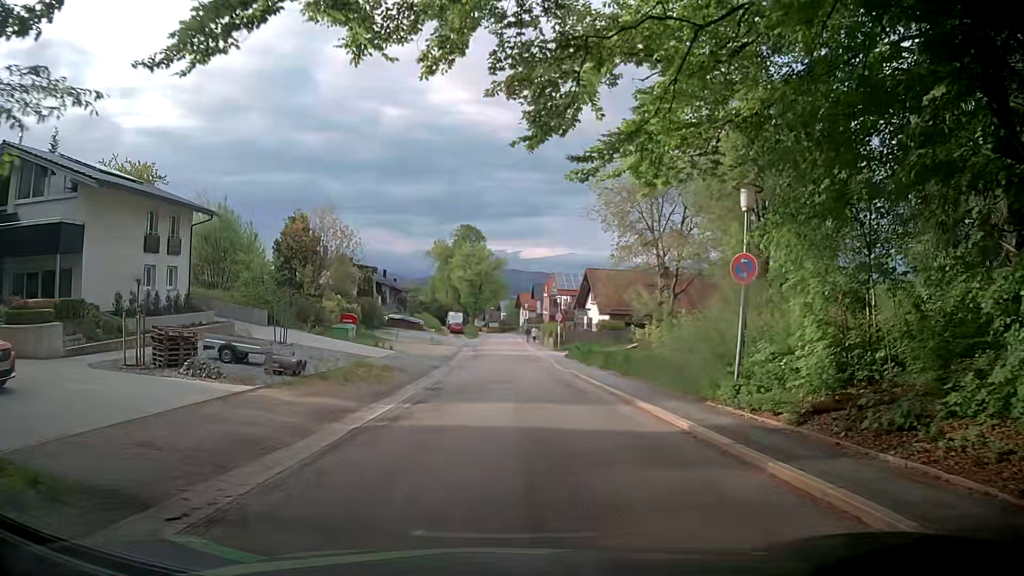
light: Day
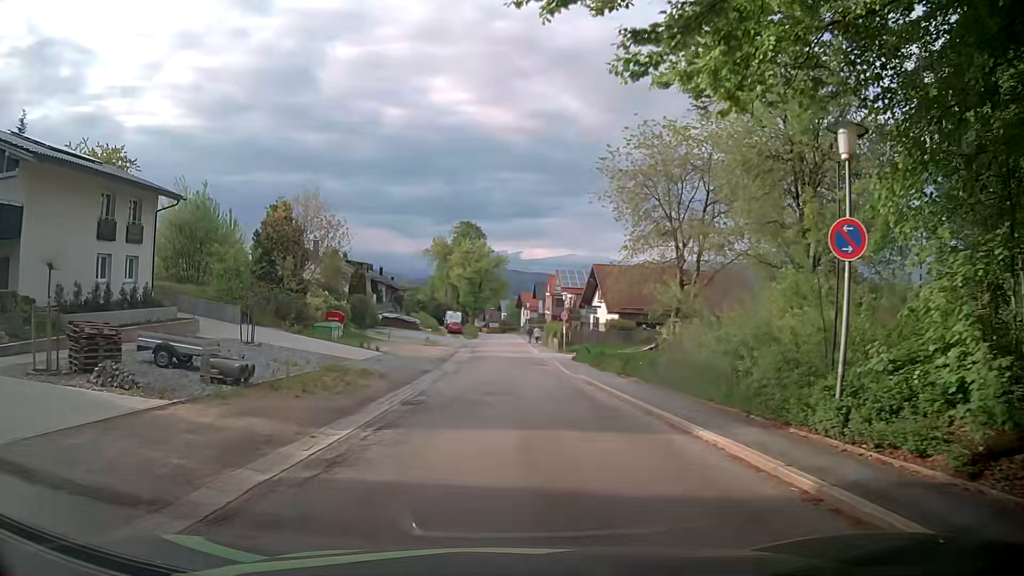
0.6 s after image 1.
(0.0, +4.4) m; -1°
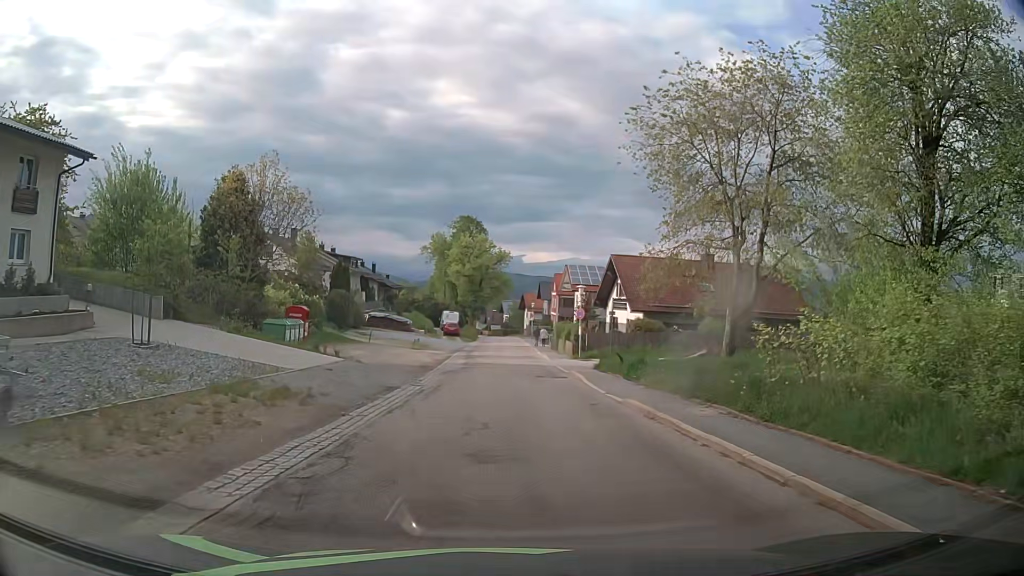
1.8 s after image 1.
(0.0, +9.0) m; 0°
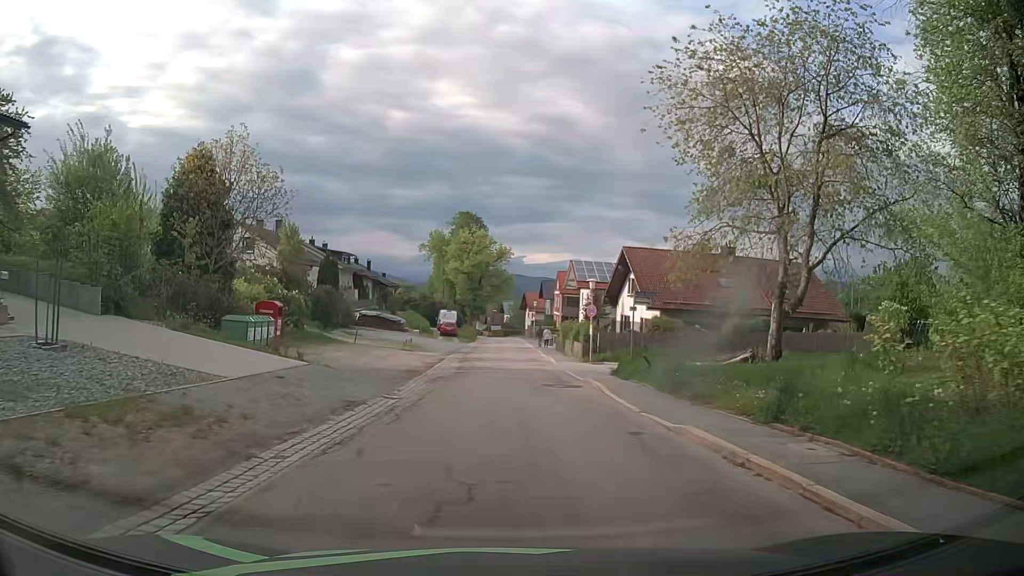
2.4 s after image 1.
(0.0, +4.9) m; 0°
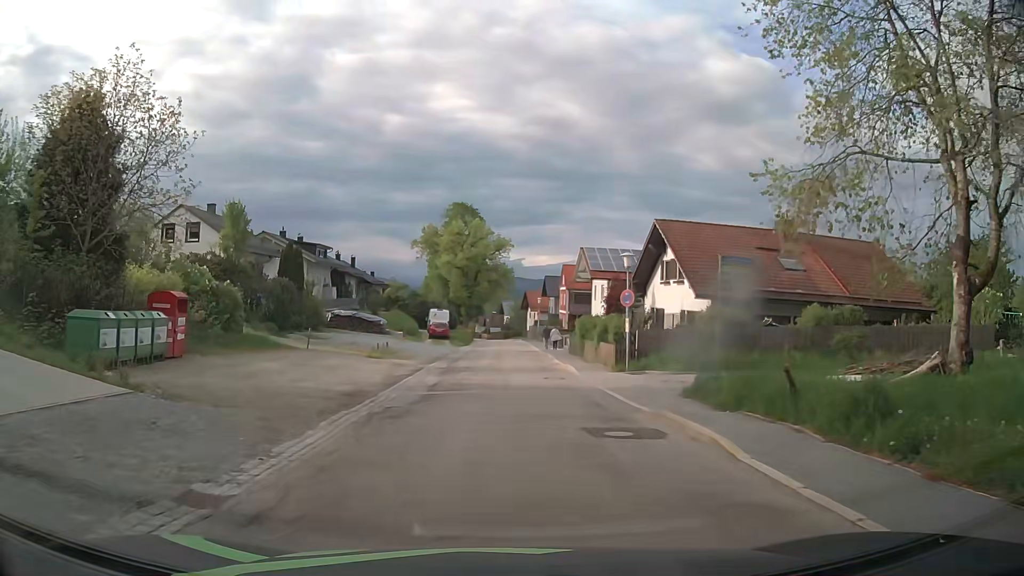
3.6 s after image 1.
(0.0, +10.6) m; 0°
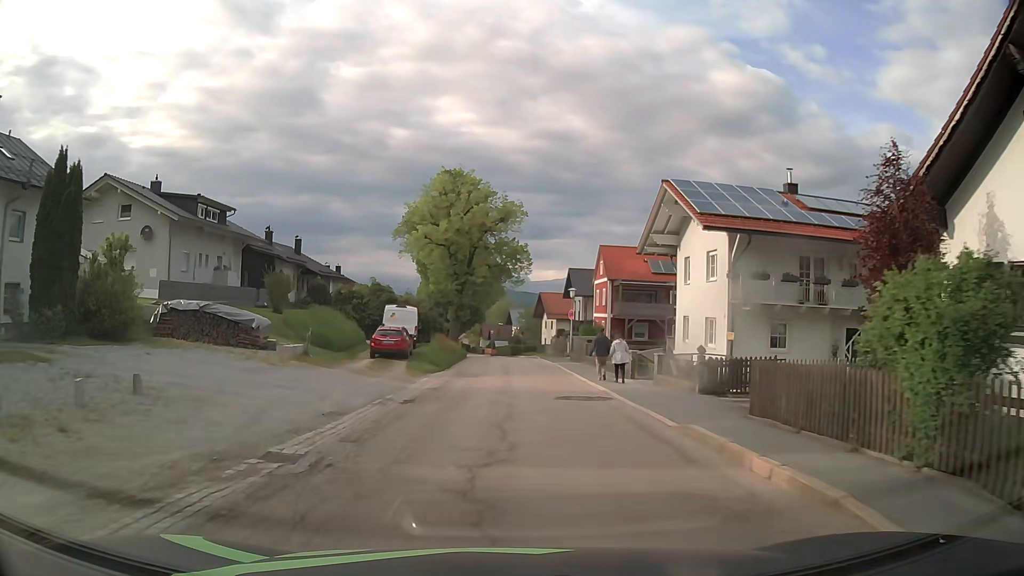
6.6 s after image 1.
(-0.4, +29.3) m; -1°
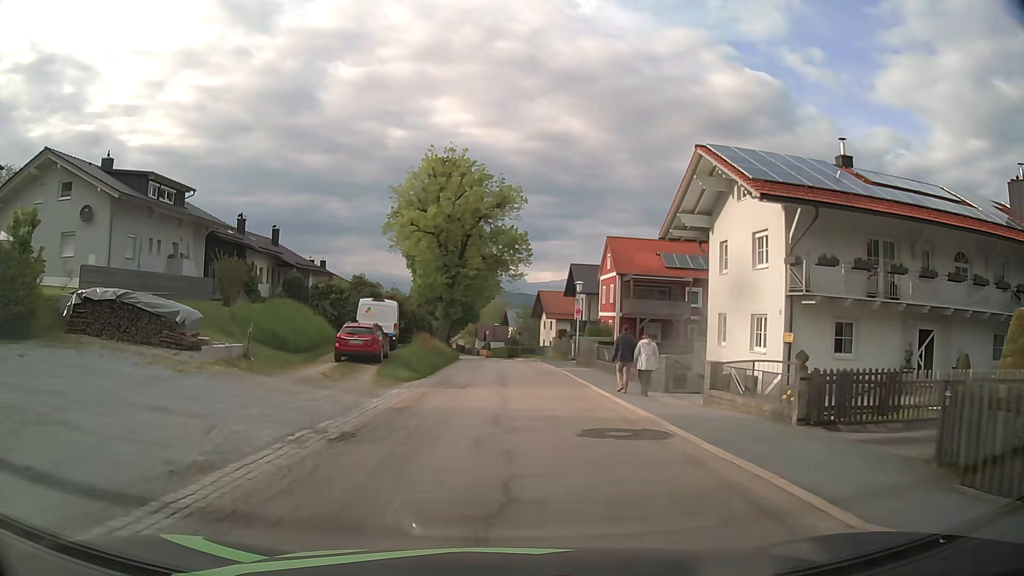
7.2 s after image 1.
(0.0, +6.0) m; 0°
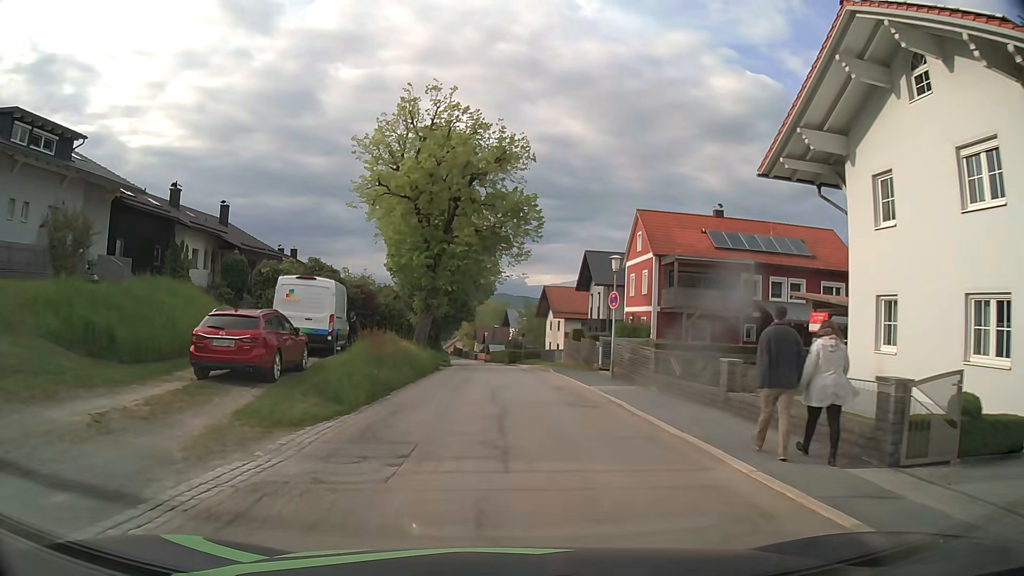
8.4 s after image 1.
(0.0, +12.2) m; 0°
(0, +10) (0, +20) (0, +30) (0, +40) (-1, +50) (-1, +60) (-2, +70) (-3, +80) (-4, +90) (-6, +100) m
